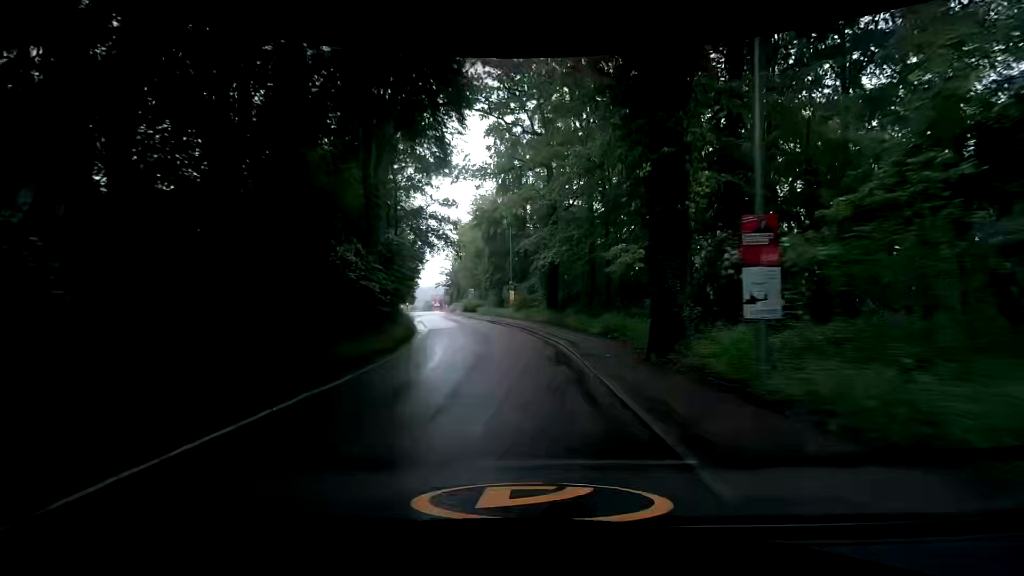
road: tertiary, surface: asphalt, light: Day
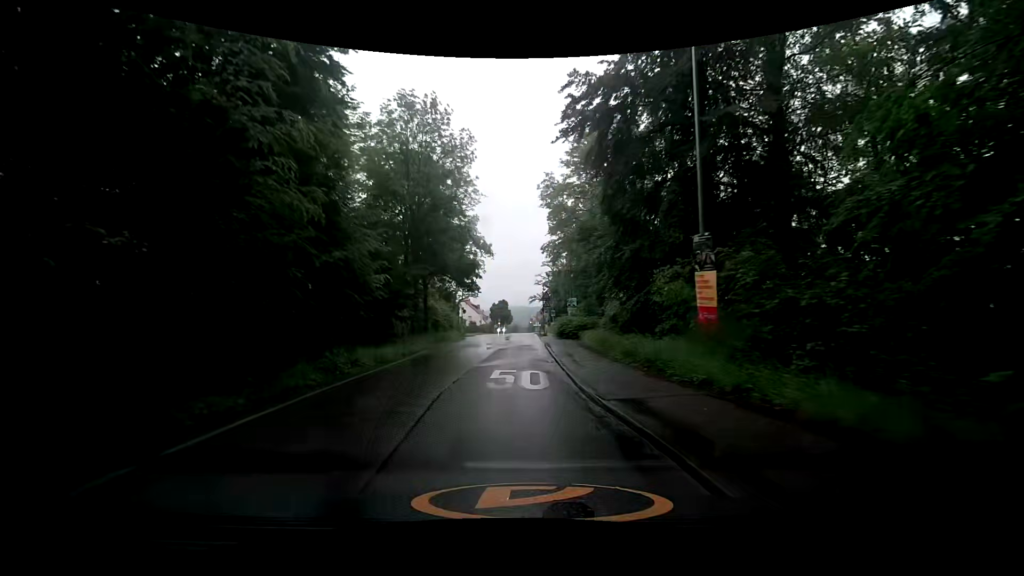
(-2.3, +32.1) m; -11°
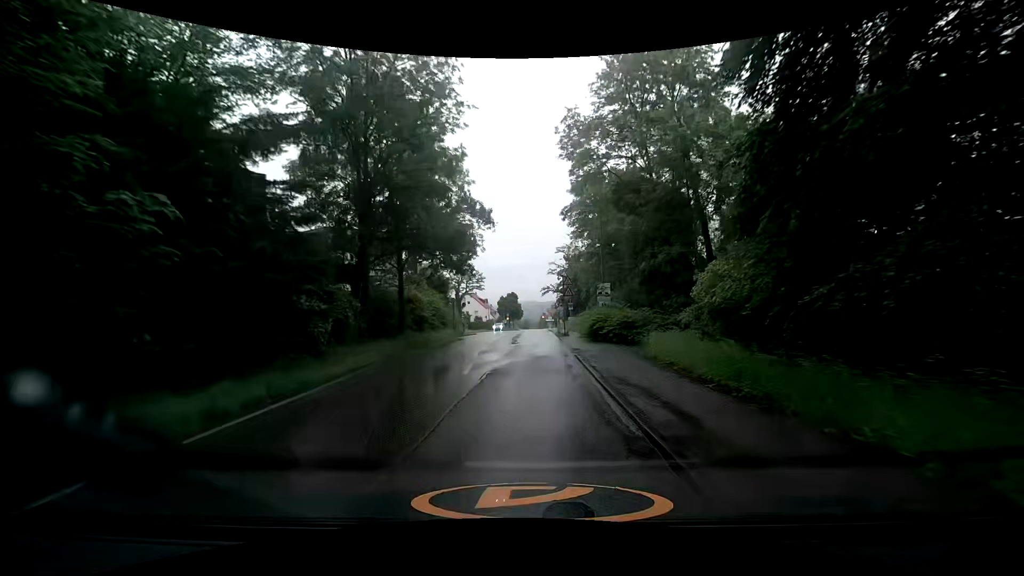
(-0.6, +12.6) m; -3°
